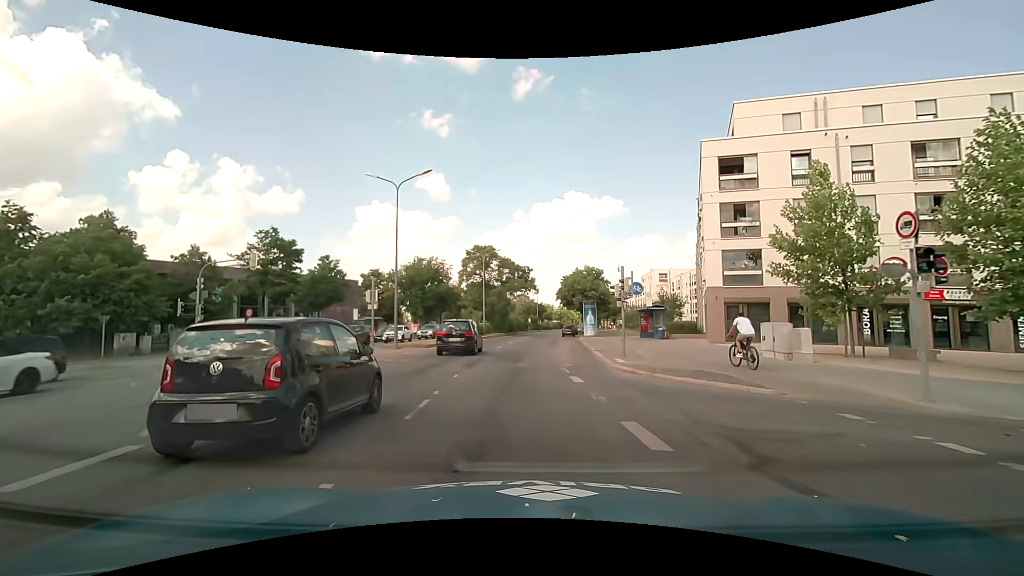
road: primary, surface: asphalt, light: Day
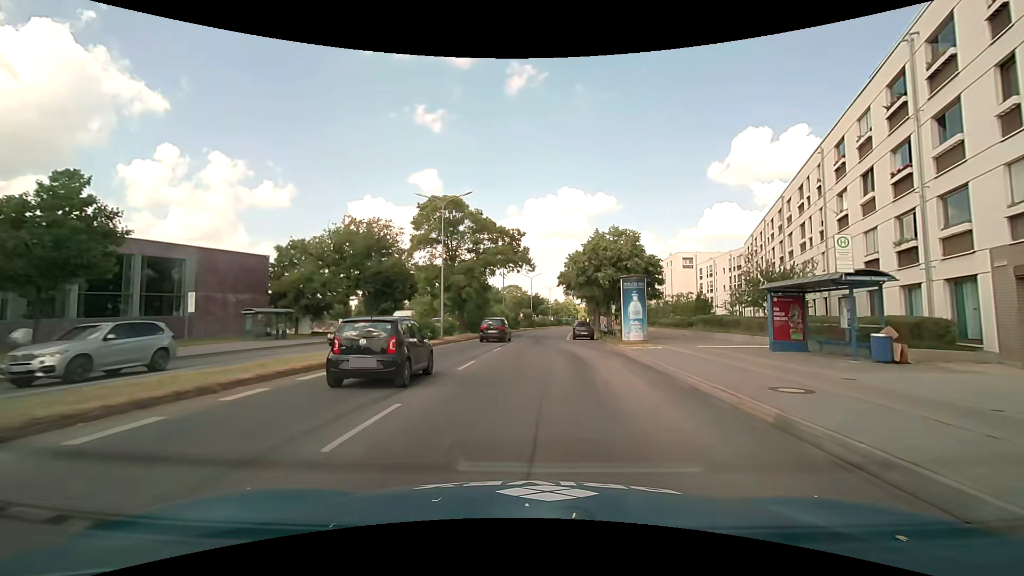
(-0.1, +25.4) m; 0°
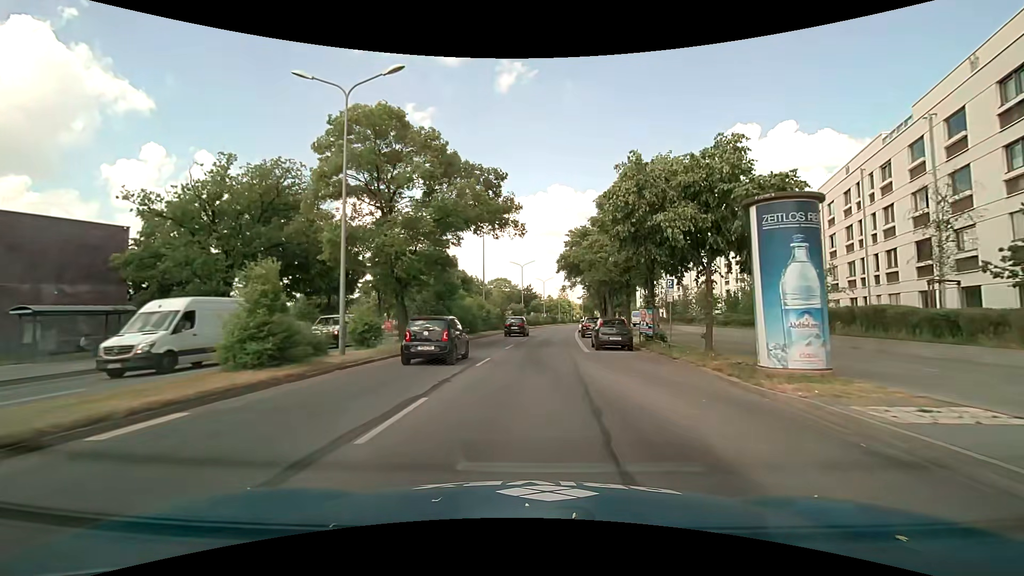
(+0.2, +17.7) m; +1°
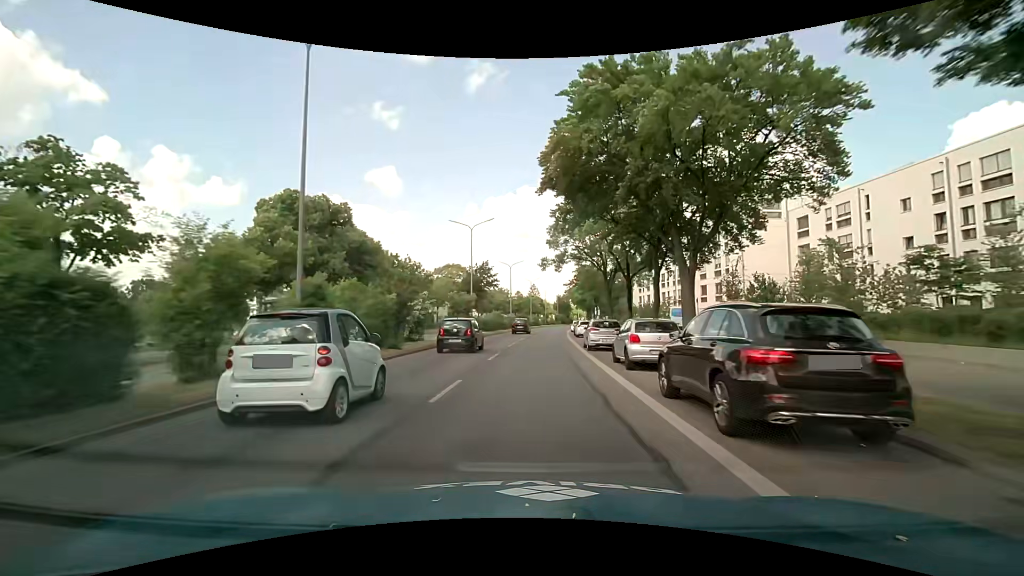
(+1.2, +33.5) m; +4°
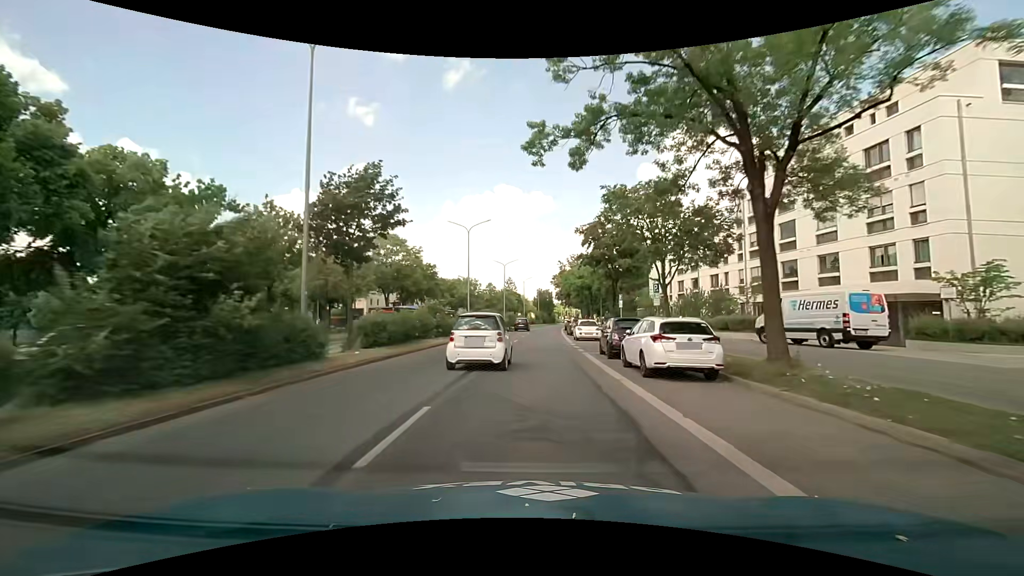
(+0.5, +30.5) m; +2°
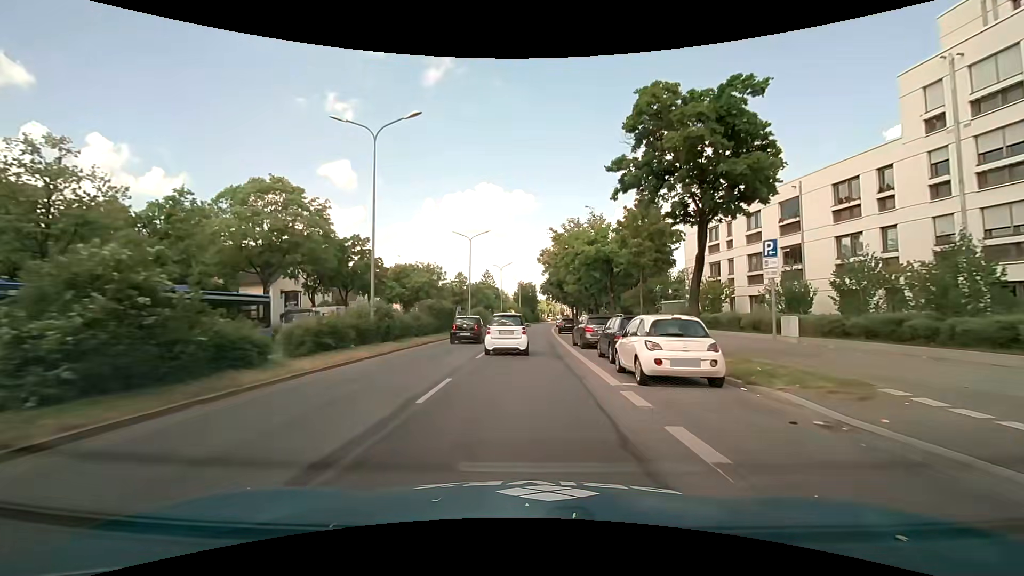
(+0.6, +23.7) m; +2°
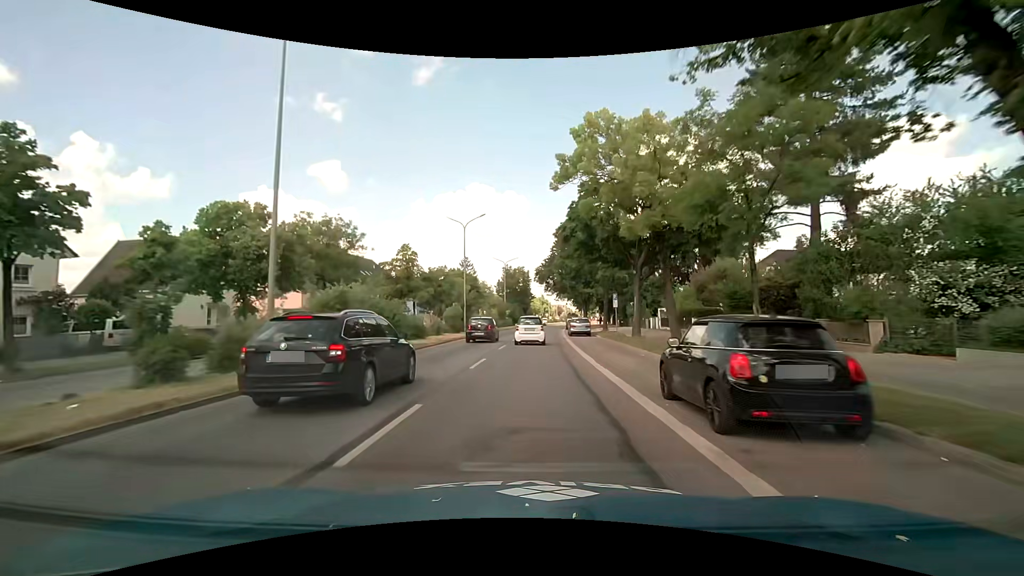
(+0.1, +39.4) m; +1°
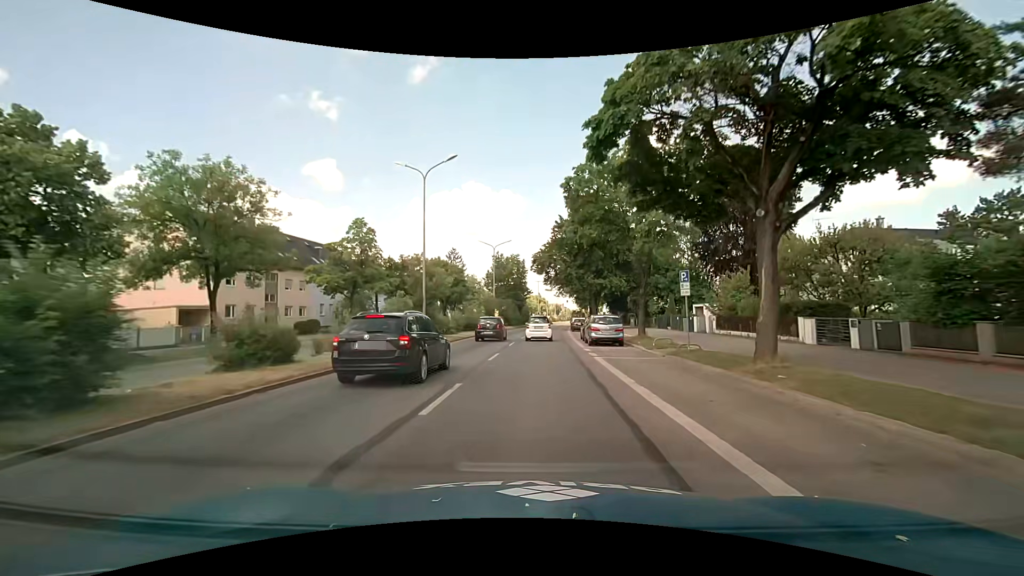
(0.0, +15.7) m; 0°
(0, +10) (0, +20) (+1, +30) (+1, +40) (+2, +50) (+3, +60) (+3, +70) (+4, +80) (+5, +90) (+7, +100) m
